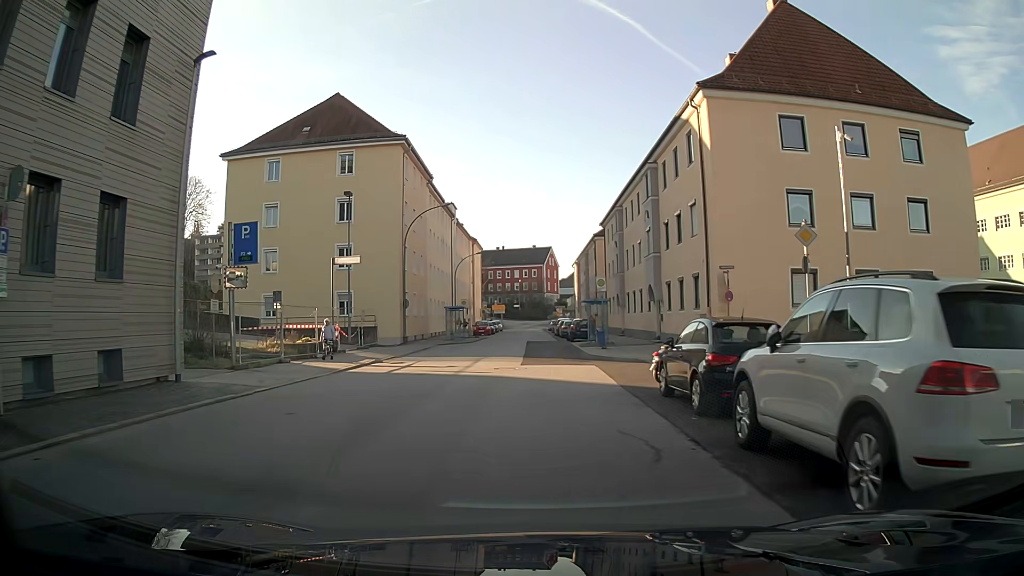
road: tertiary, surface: asphalt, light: Day
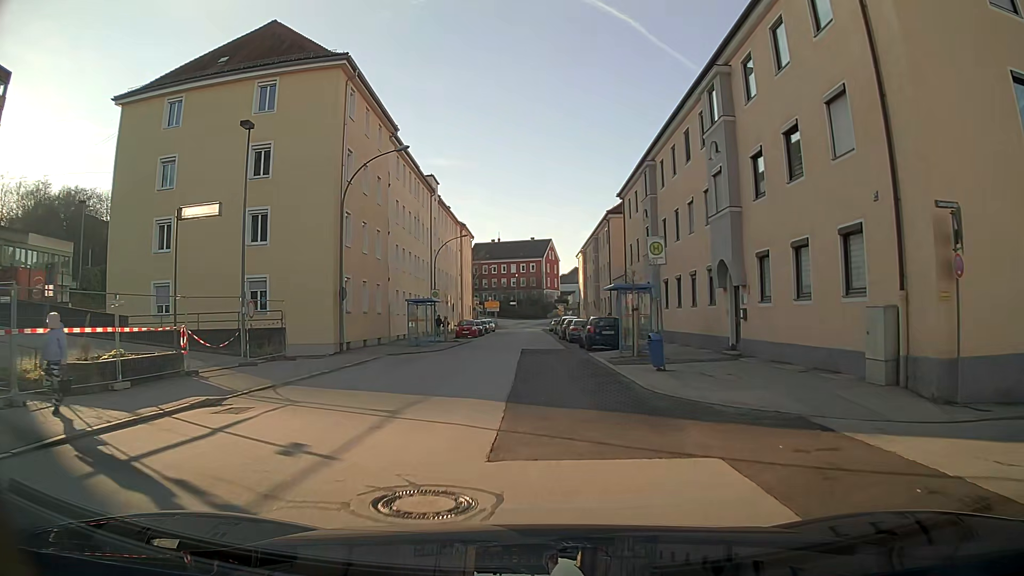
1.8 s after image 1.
(+0.1, +14.1) m; 0°
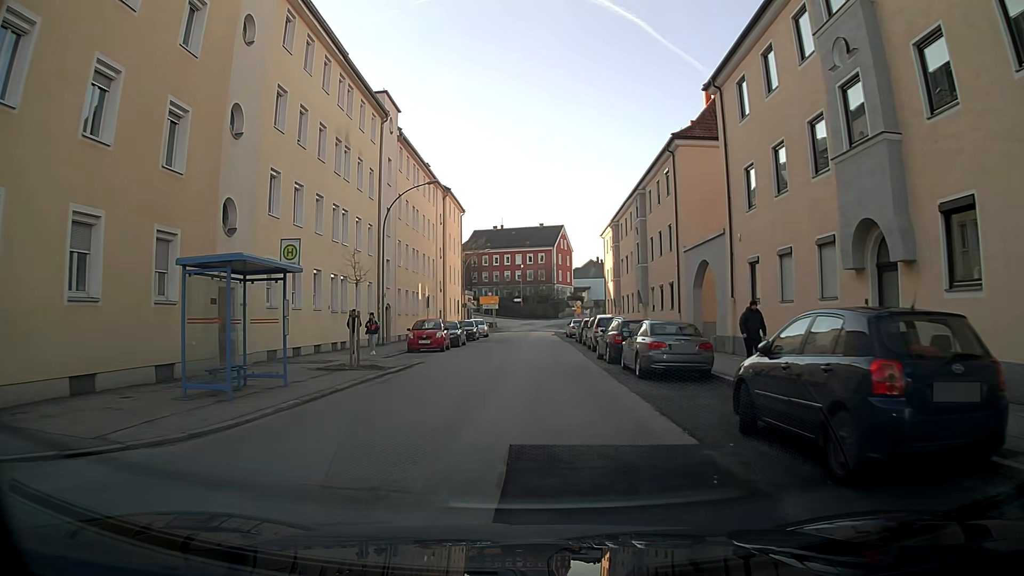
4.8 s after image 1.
(-0.2, +23.5) m; -1°
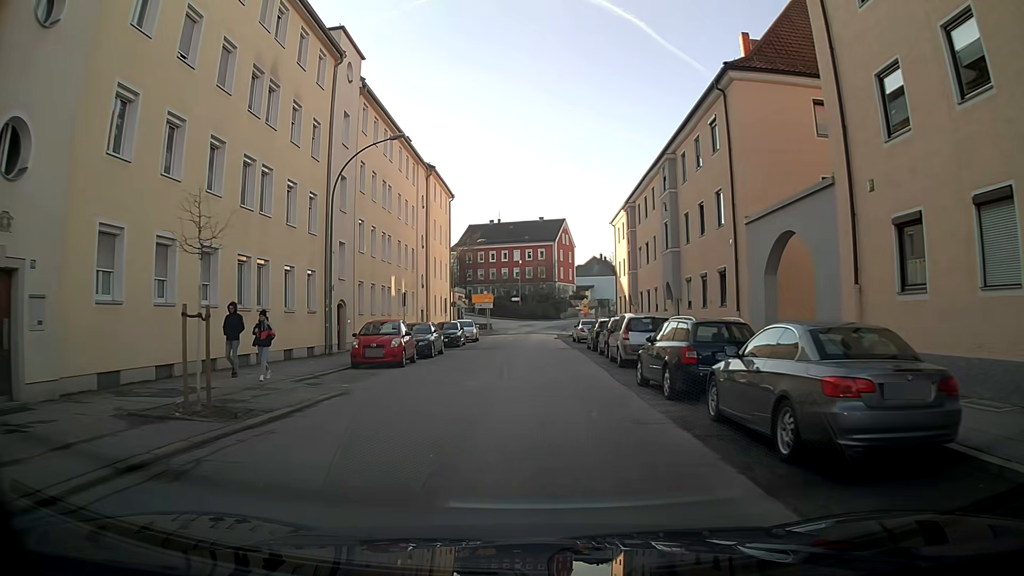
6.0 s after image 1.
(0.0, +9.5) m; 0°
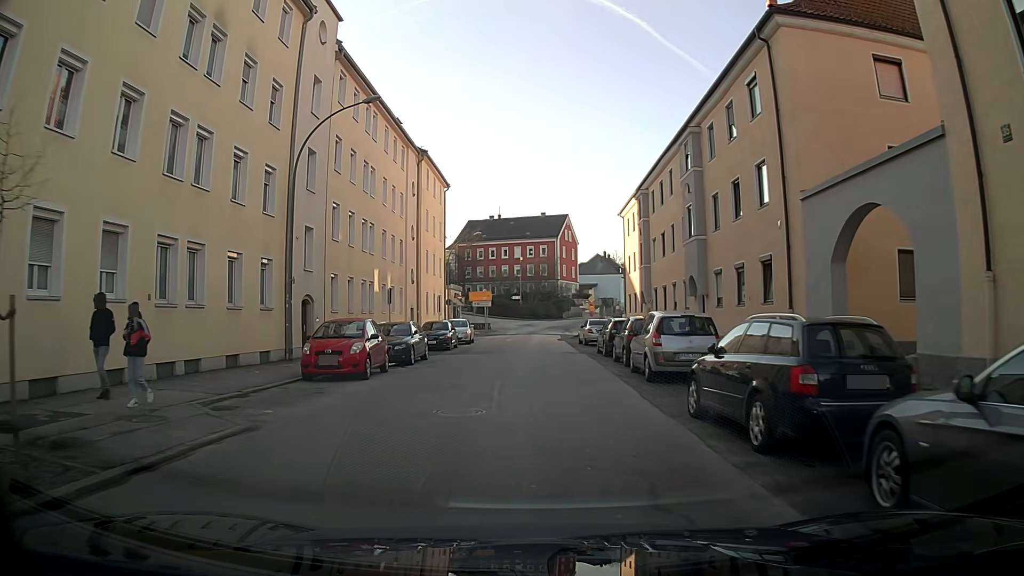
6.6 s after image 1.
(0.0, +4.8) m; 0°
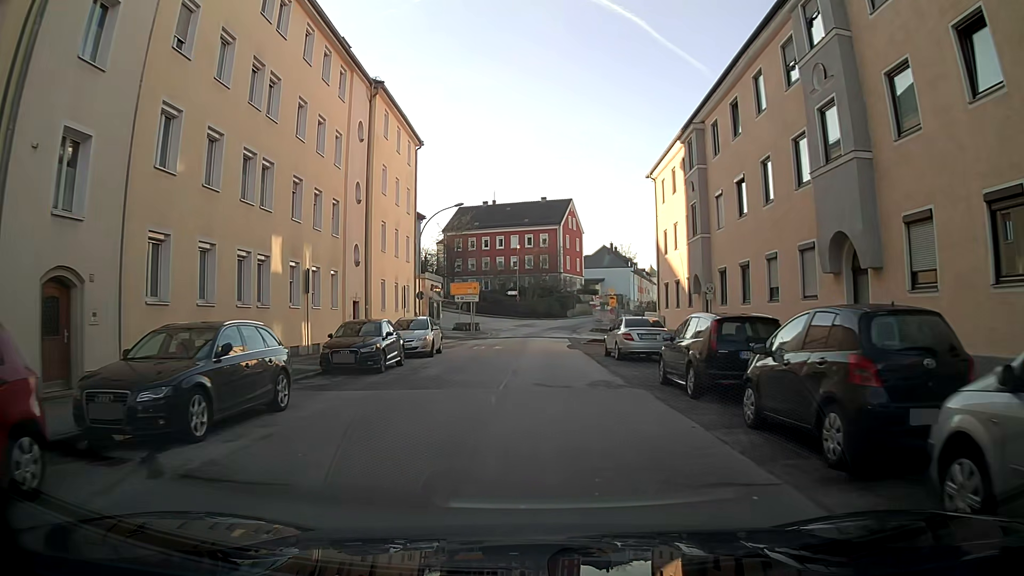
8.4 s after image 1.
(0.0, +14.5) m; 0°
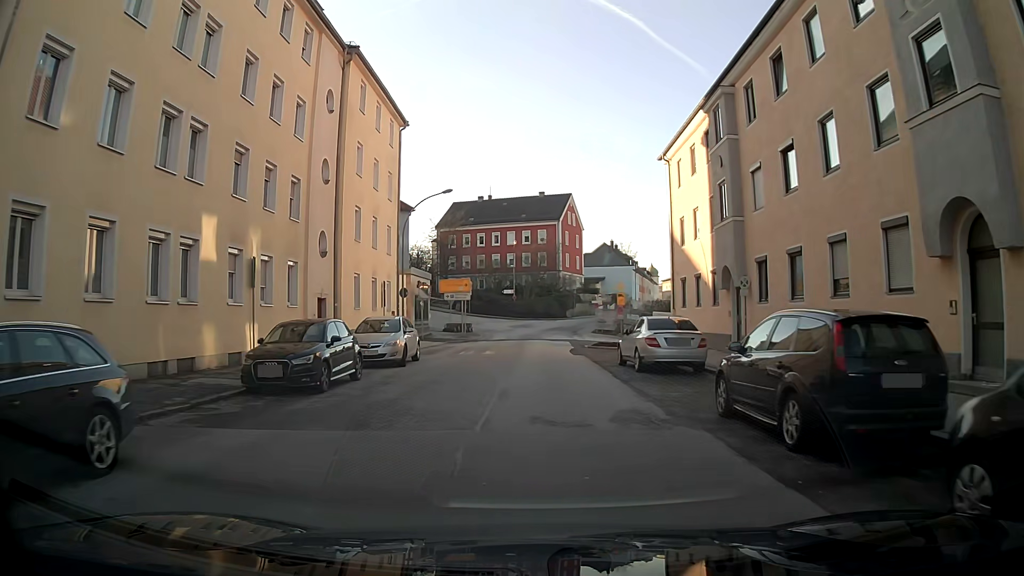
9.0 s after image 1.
(0.0, +4.8) m; 0°
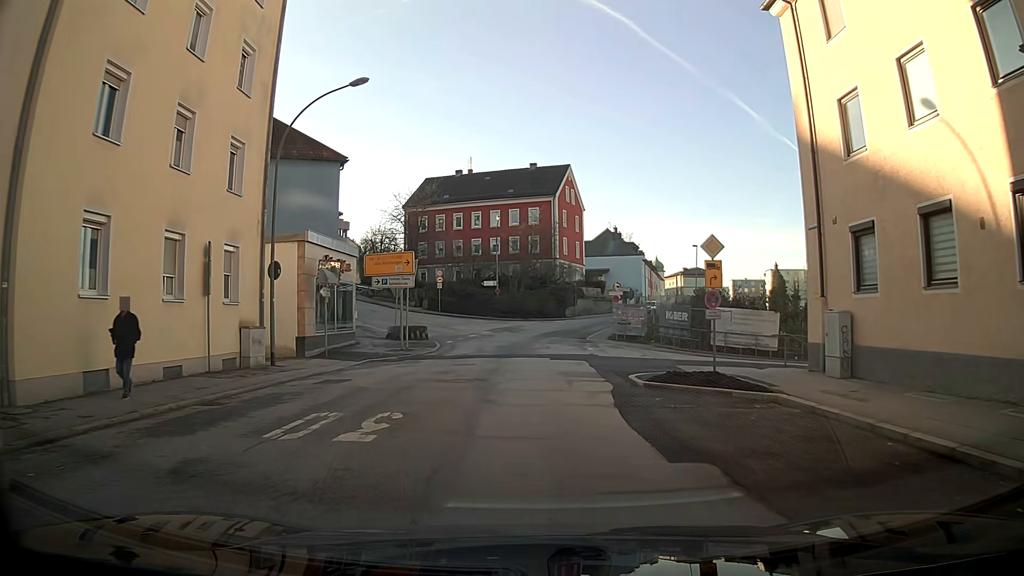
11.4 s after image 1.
(+0.1, +19.1) m; 0°
(0, +10) (0, +20) (0, +30) (+1, +40) (-2, +49) (-9, +57) (-15, +65) (-21, +73) (-25, +82) (-26, +92) m
